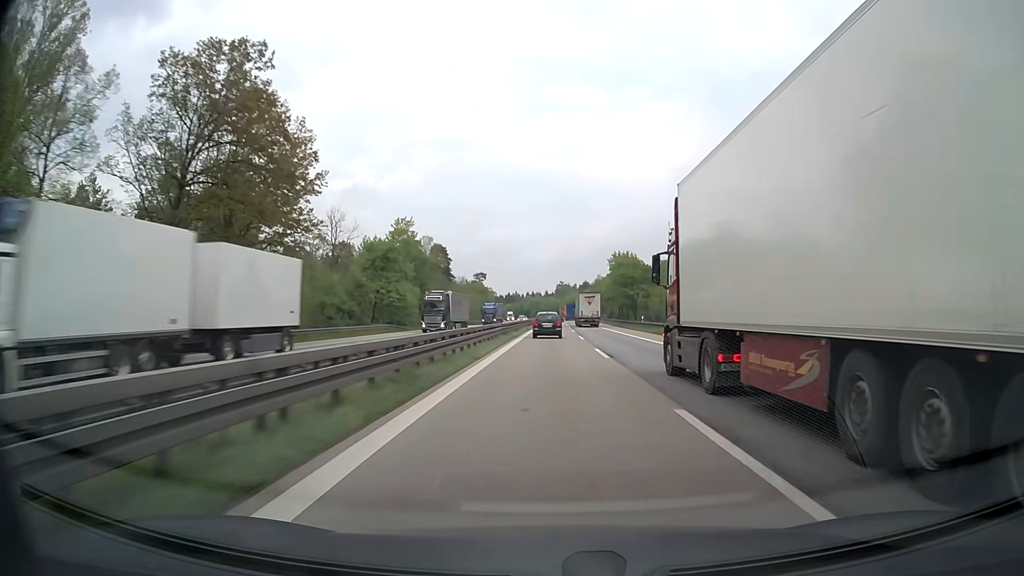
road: motorway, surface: asphalt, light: Day
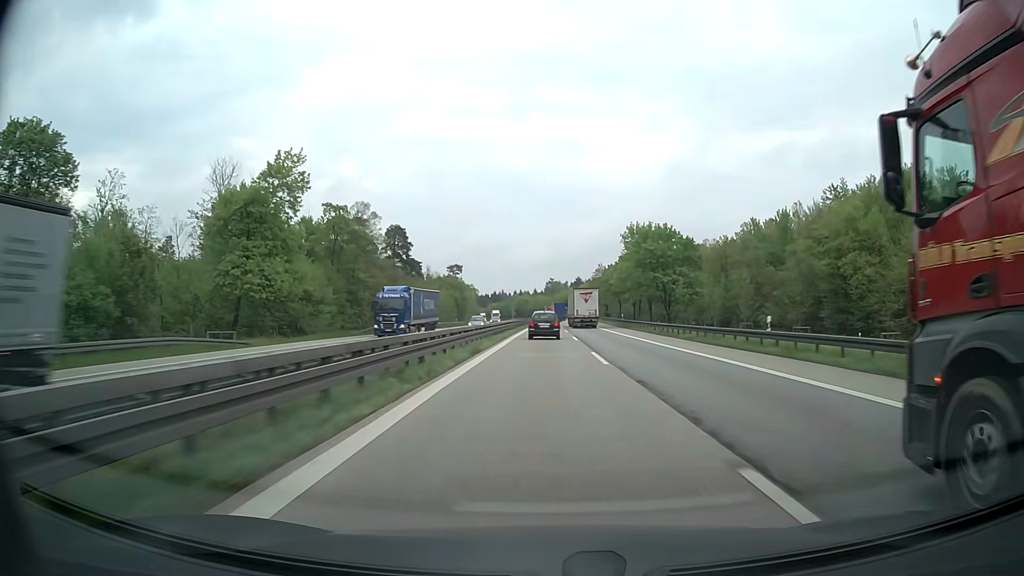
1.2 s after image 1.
(+0.2, +39.8) m; +1°
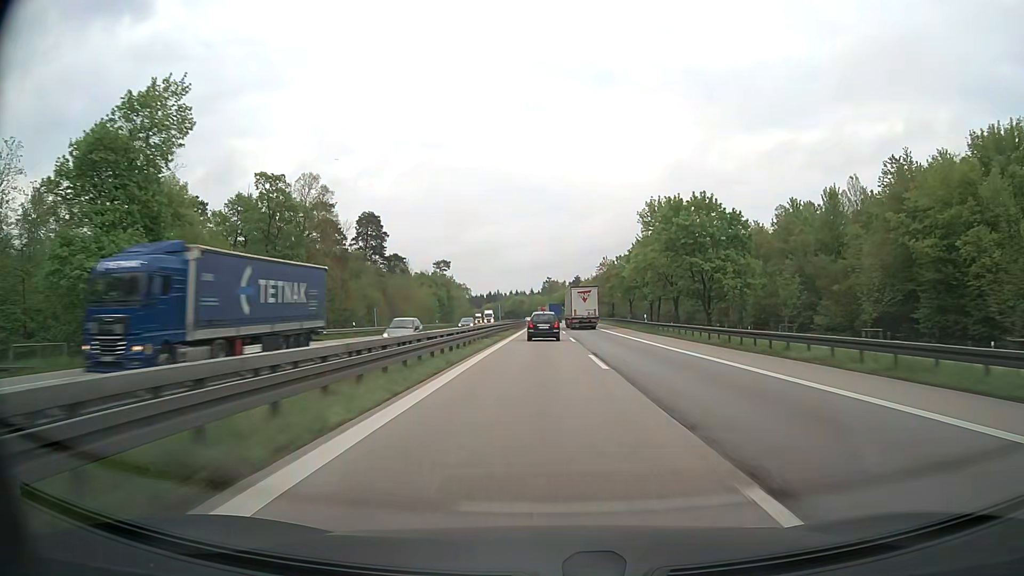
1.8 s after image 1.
(+0.1, +19.5) m; 0°
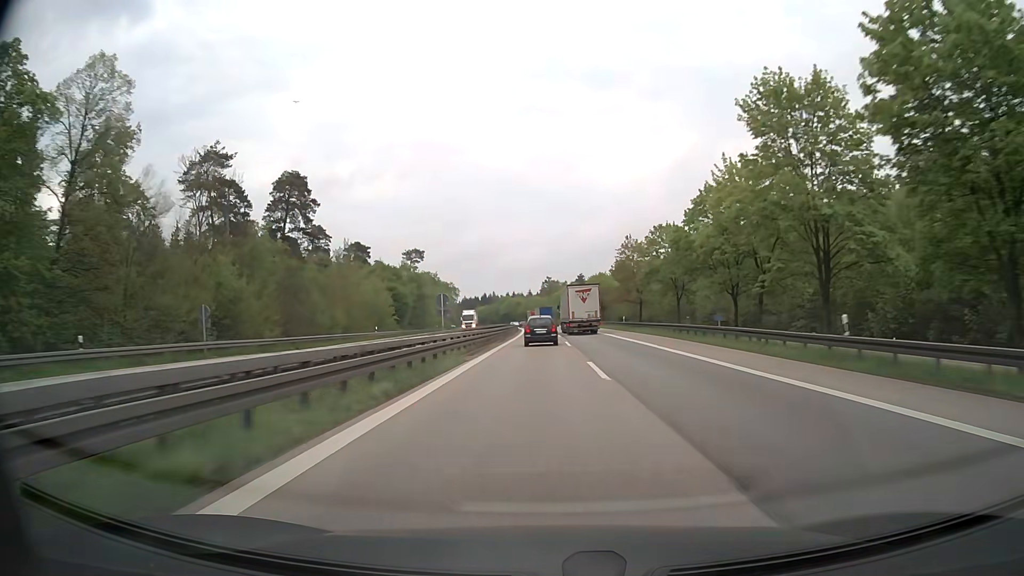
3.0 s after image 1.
(0.0, +38.4) m; 0°
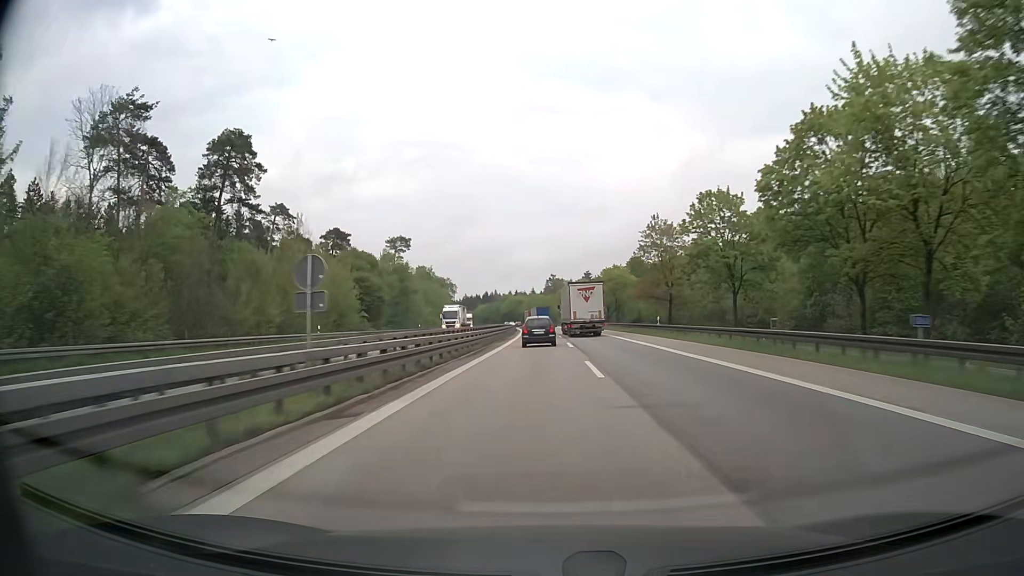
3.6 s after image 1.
(0.0, +19.1) m; 0°
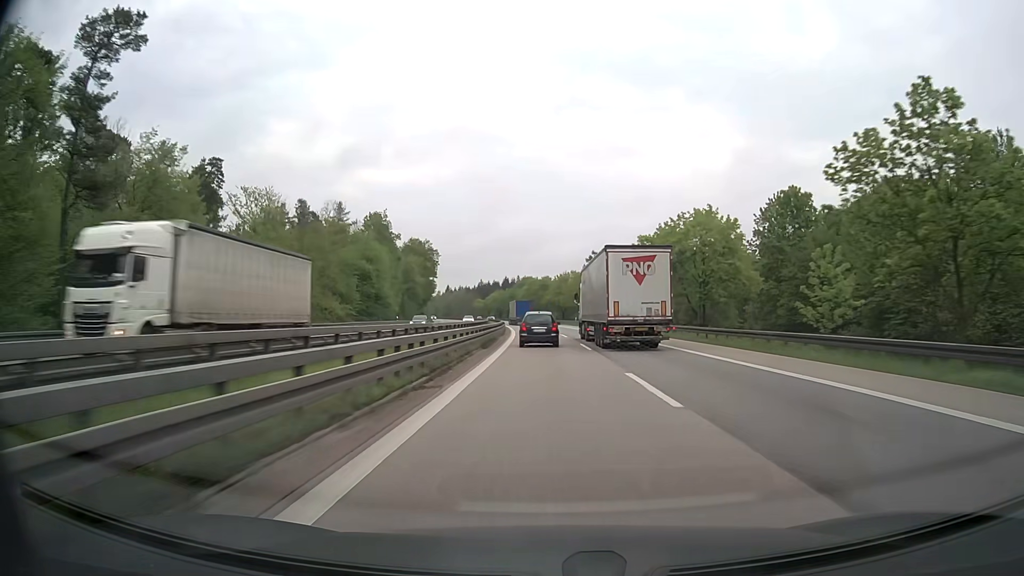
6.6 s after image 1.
(-2.0, +97.5) m; -3°
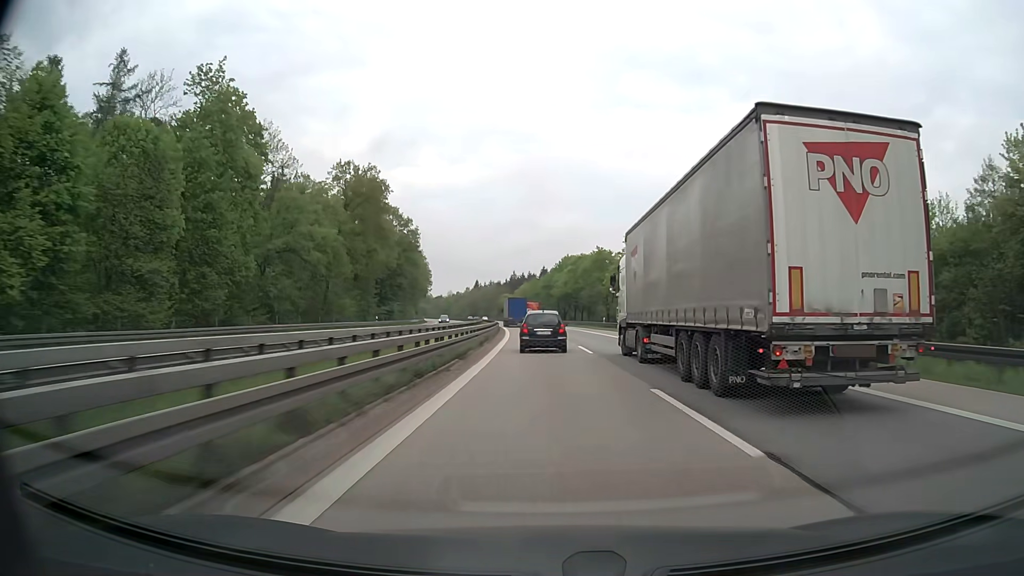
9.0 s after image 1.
(-2.2, +76.4) m; -3°
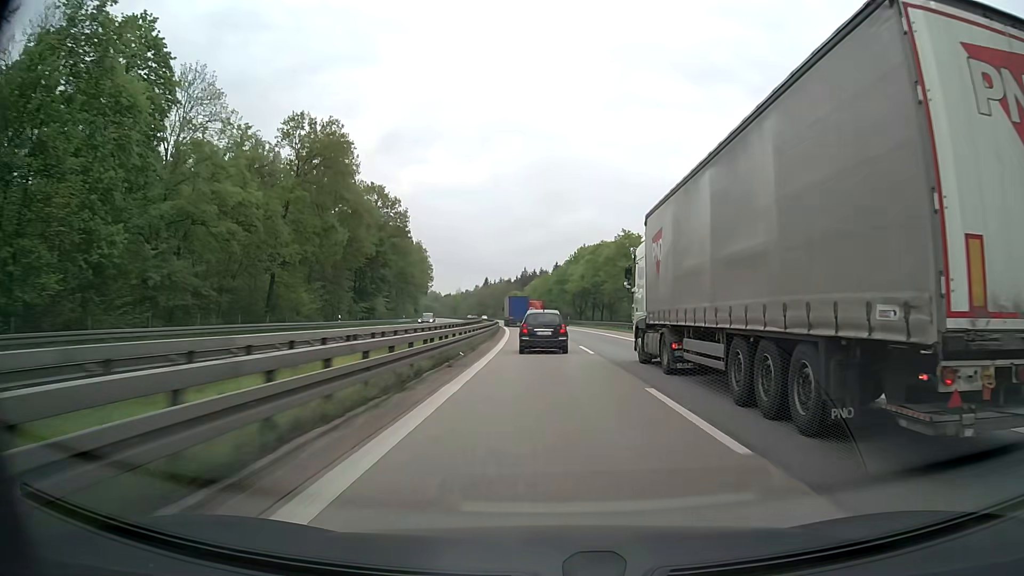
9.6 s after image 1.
(-0.2, +18.5) m; -1°
(0, +10) (0, +20) (0, +30) (-1, +40) (-1, +50) (-2, +60) (-2, +70) (-3, +80) (-4, +90) (-5, +100) m
